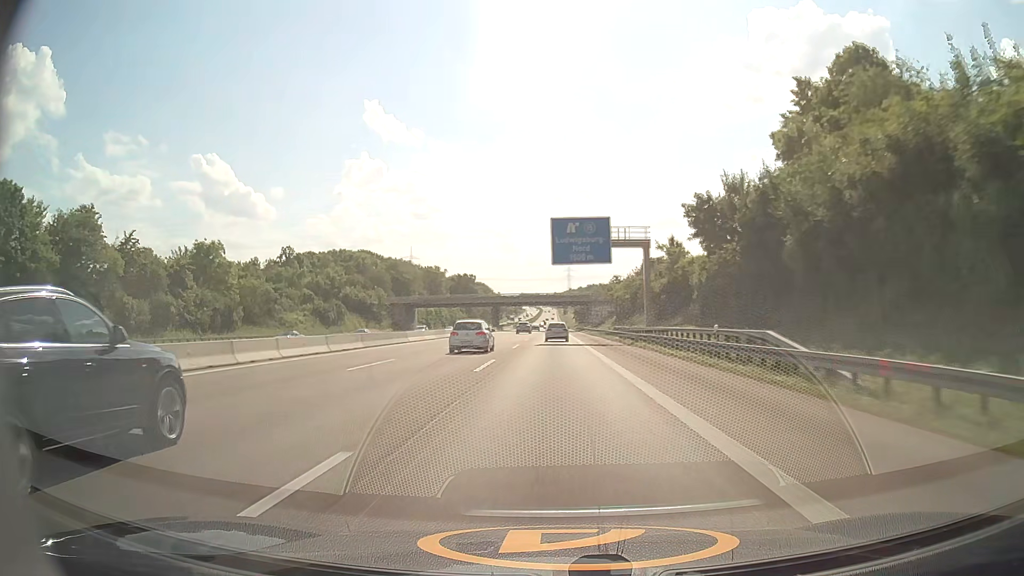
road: motorway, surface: asphalt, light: Day
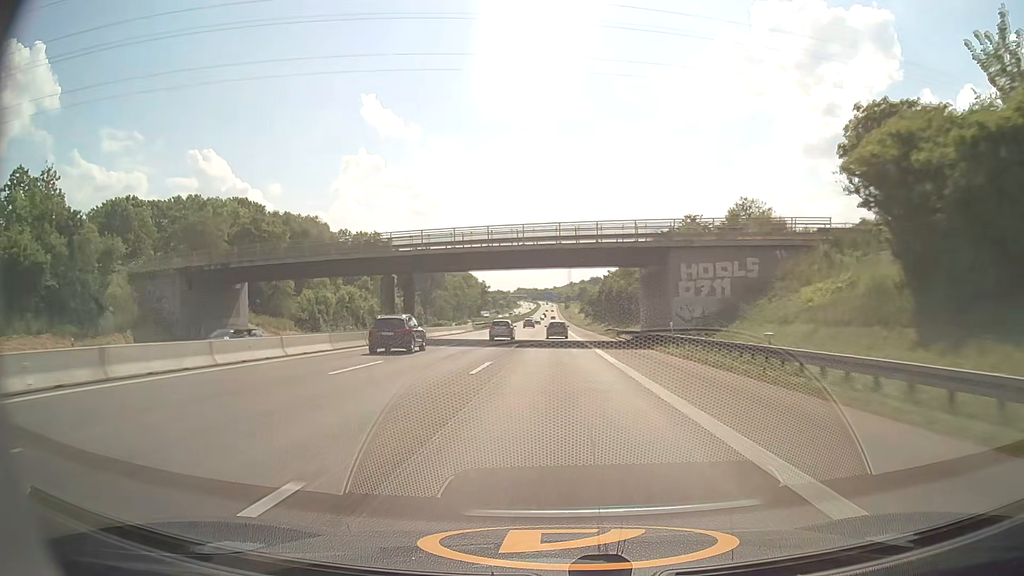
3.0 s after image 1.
(+0.1, +89.7) m; 0°
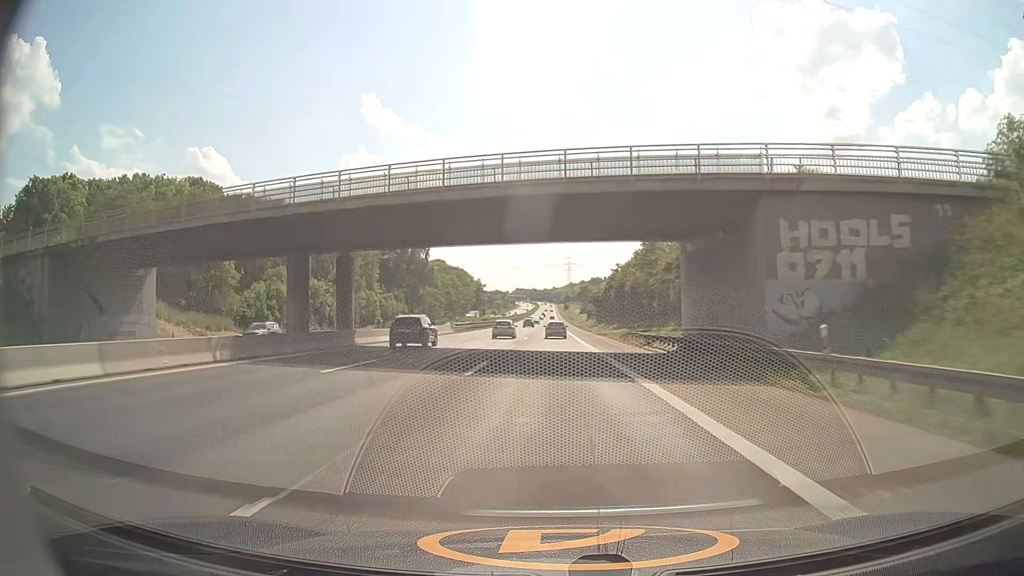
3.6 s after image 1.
(0.0, +18.1) m; 0°
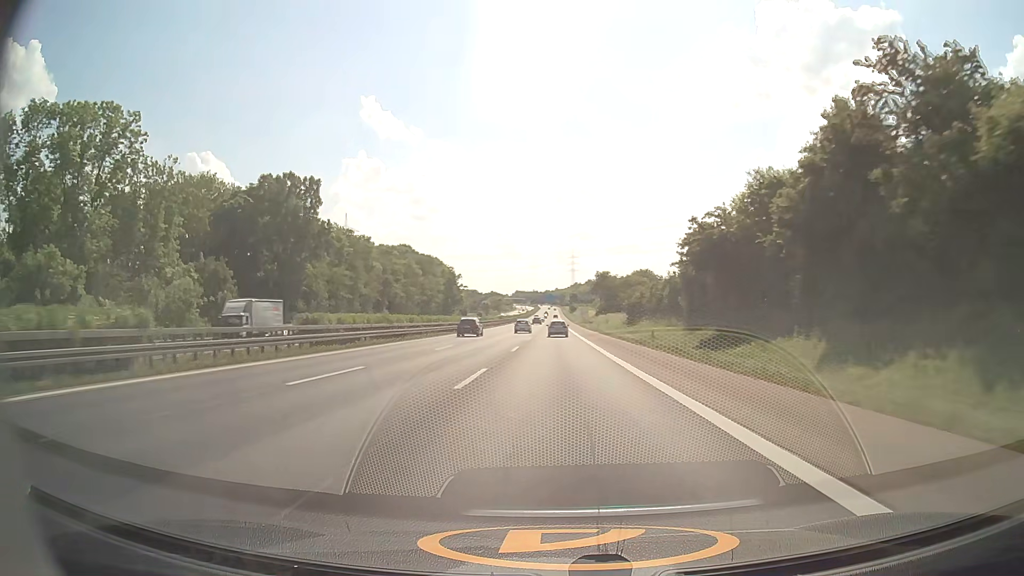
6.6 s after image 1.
(-0.6, +91.0) m; 0°
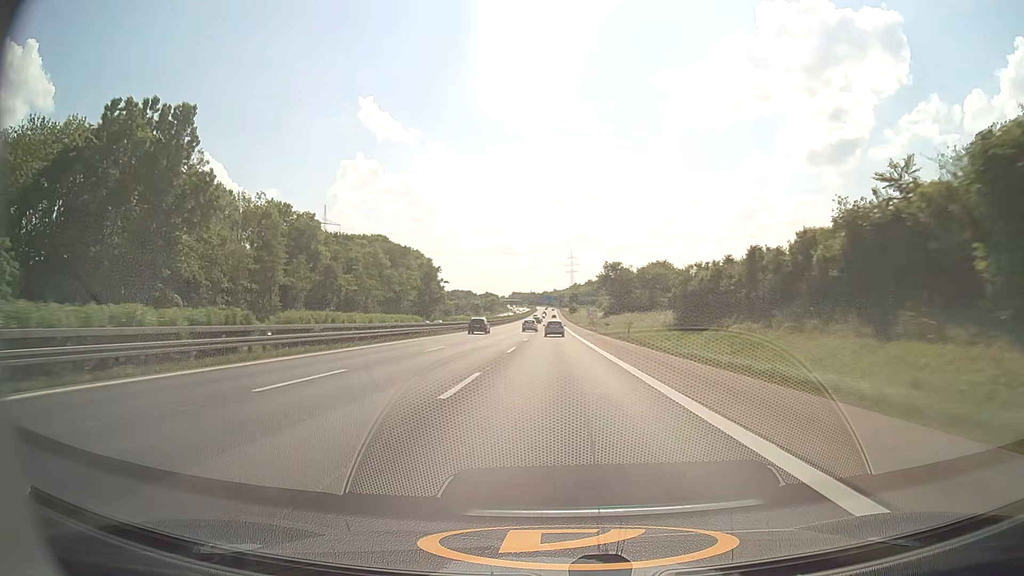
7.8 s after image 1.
(+0.1, +37.0) m; 0°
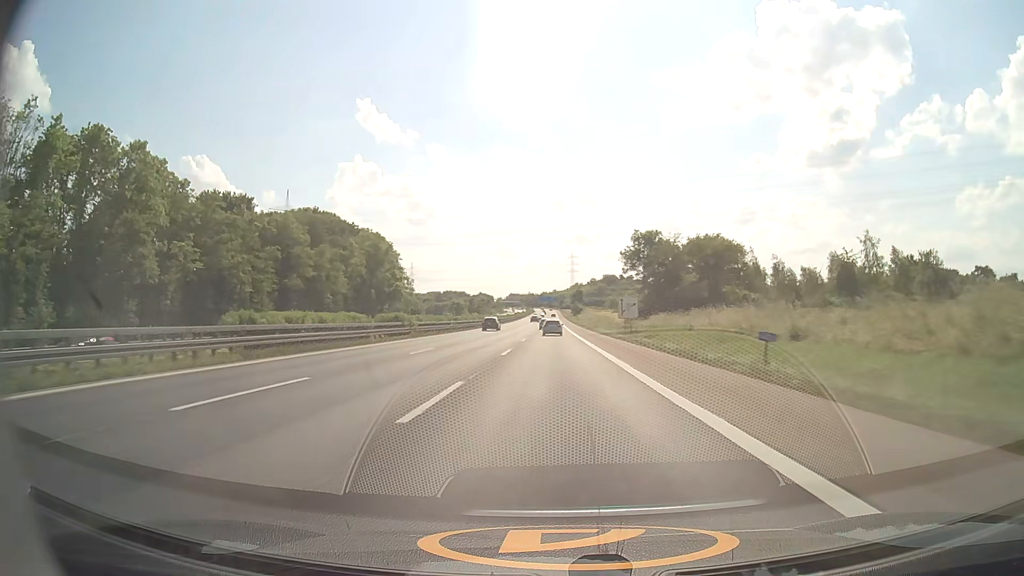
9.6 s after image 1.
(+0.1, +56.2) m; 0°
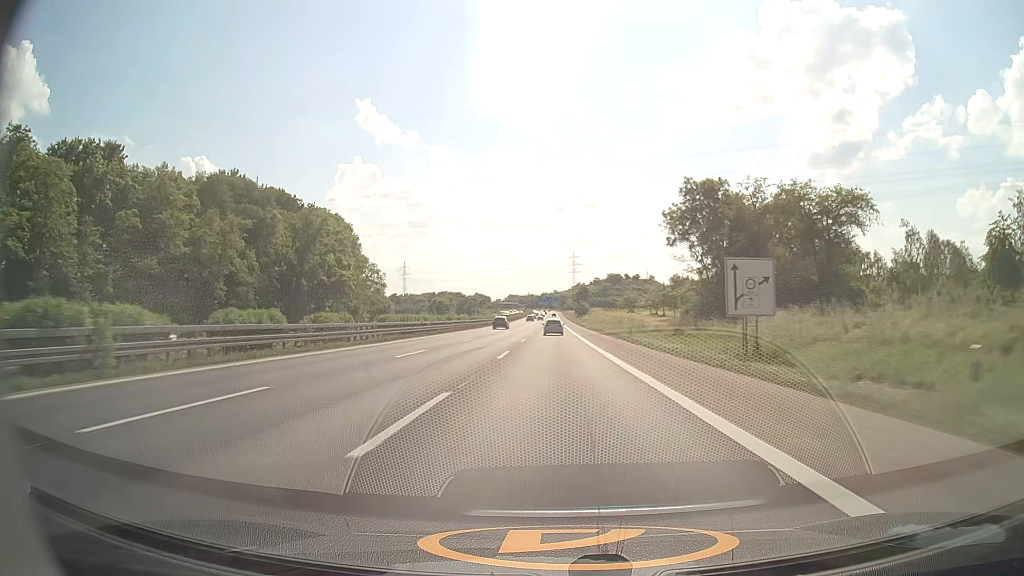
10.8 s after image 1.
(0.0, +37.6) m; 0°
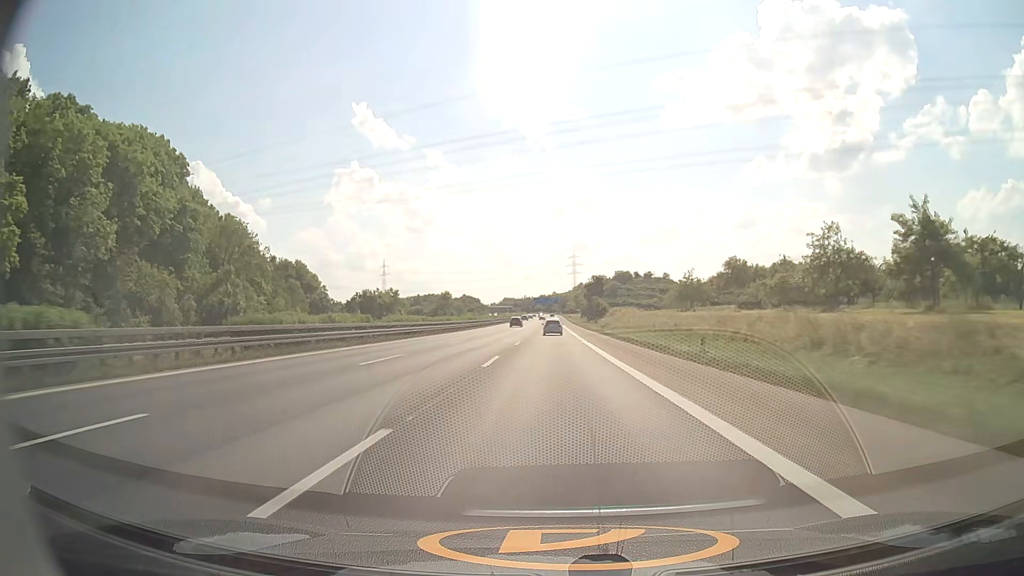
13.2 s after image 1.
(+0.1, +75.1) m; 0°
(0, +10) (0, +20) (0, +30) (0, +40) (0, +50) (0, +60) (0, +70) (0, +80) (0, +90) (0, +100) m
